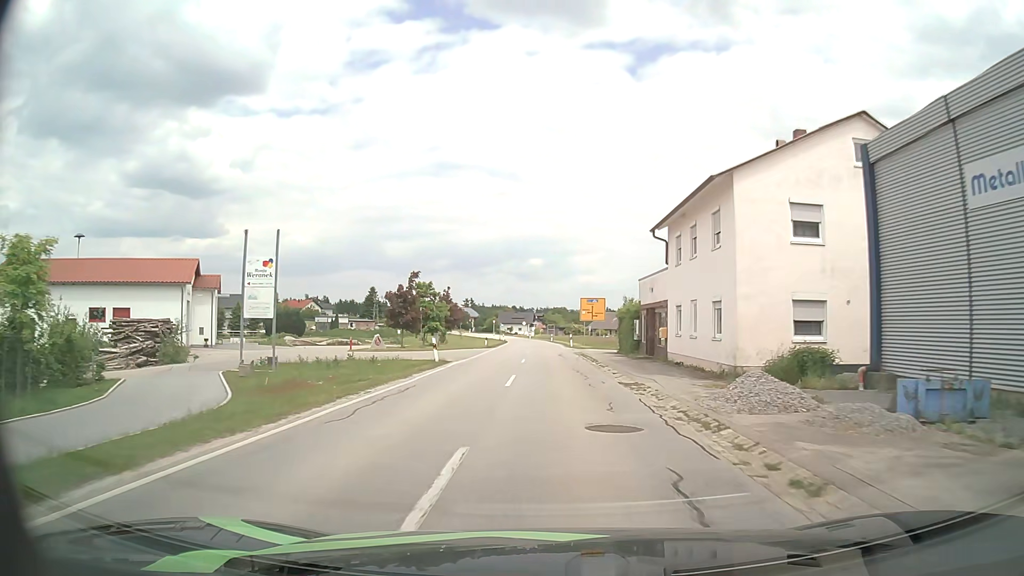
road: secondary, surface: asphalt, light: Day
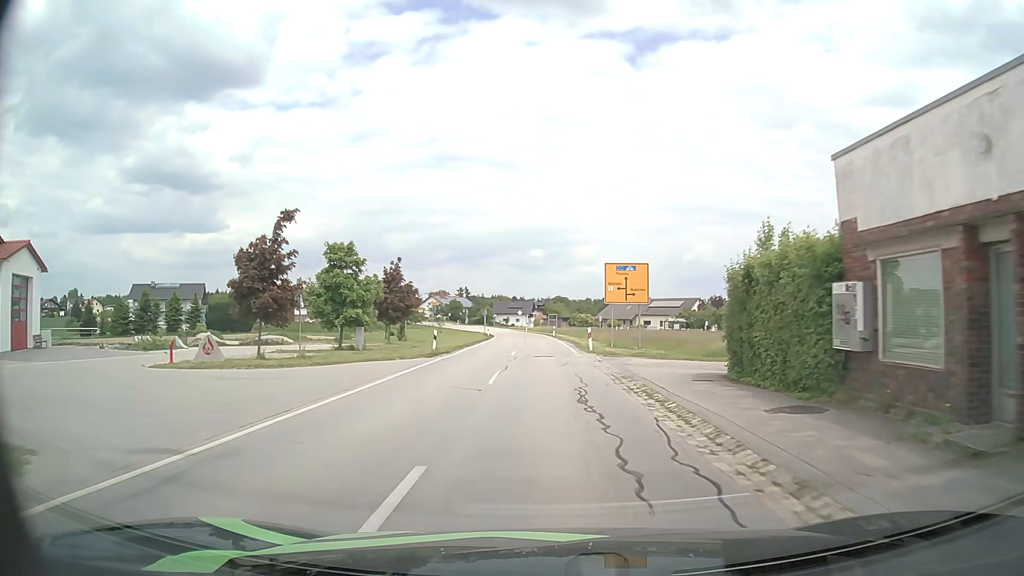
(+0.3, +26.0) m; 0°
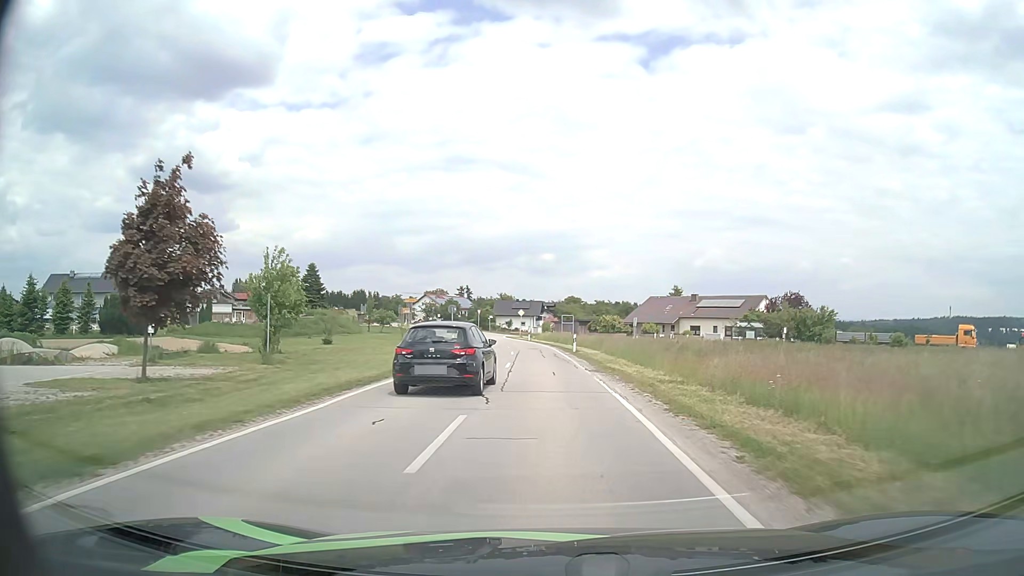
(0.0, +33.5) m; -1°
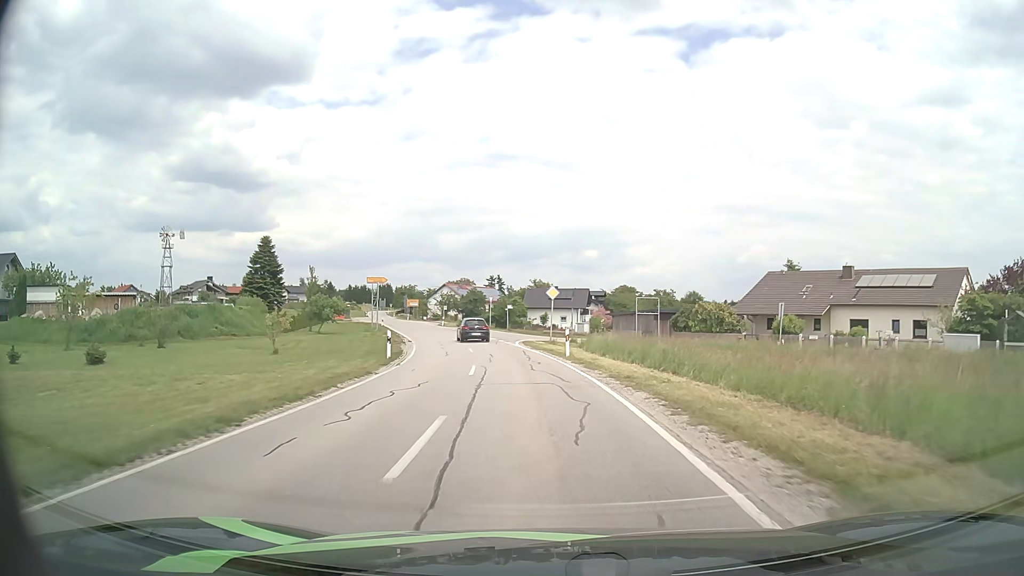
(-0.6, +41.3) m; -3°
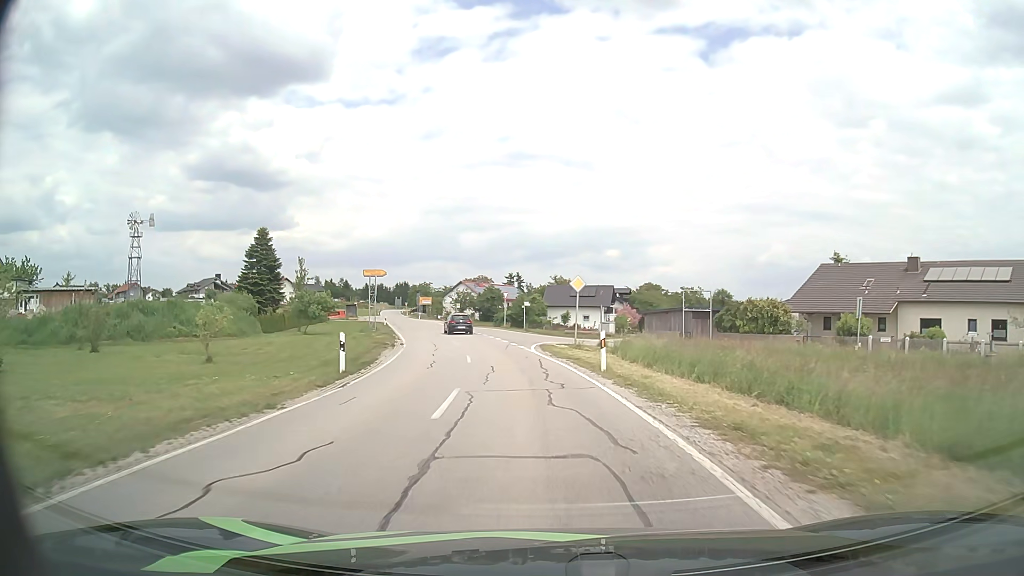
(-0.1, +8.3) m; -2°
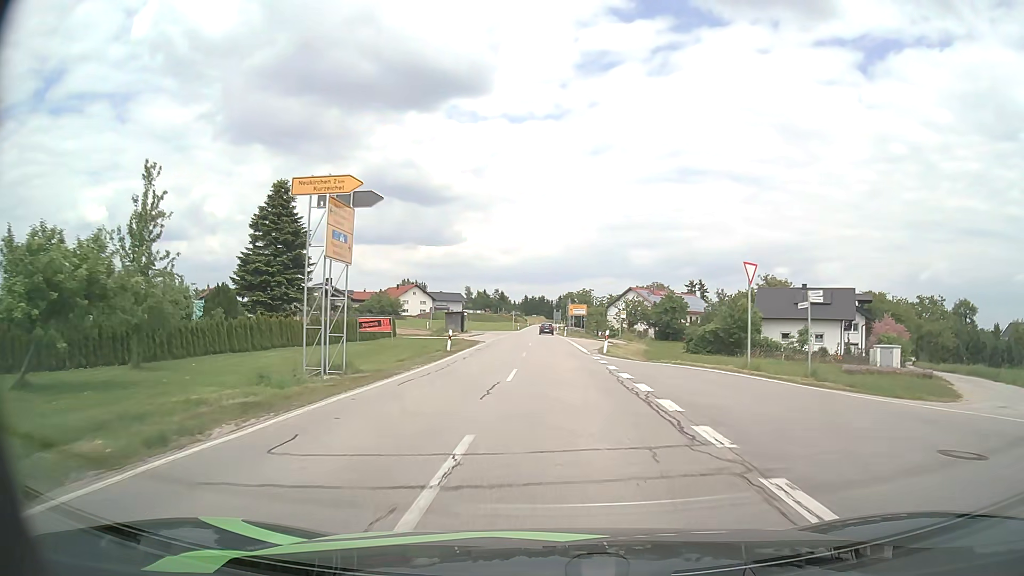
(-4.5, +40.5) m; -15°
(0, +10) (0, +20) (0, +30) (0, +40) (0, +50) (0, +60) (0, +70) (0, +80) (-1, +90) (-1, +100) m
